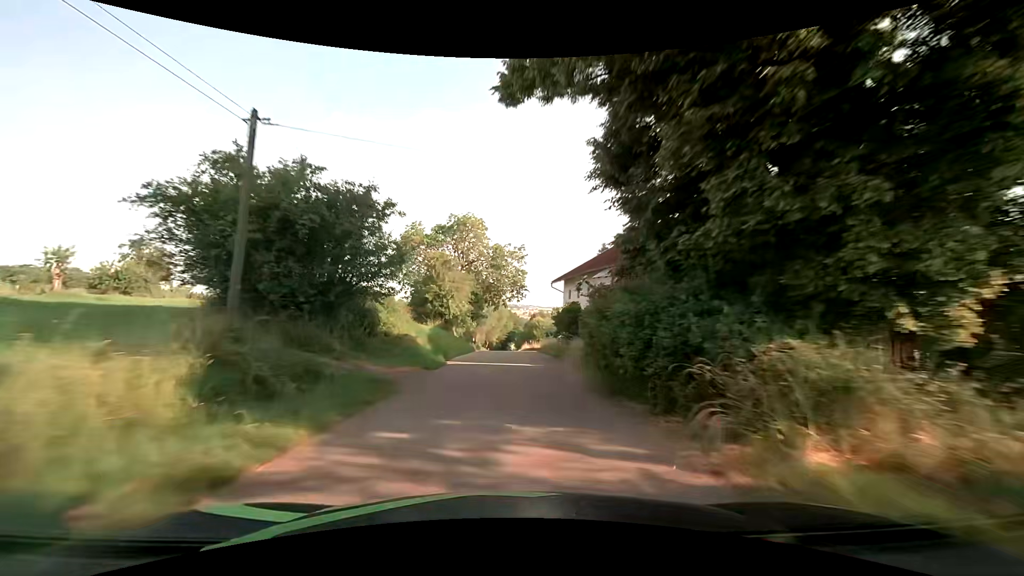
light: Day
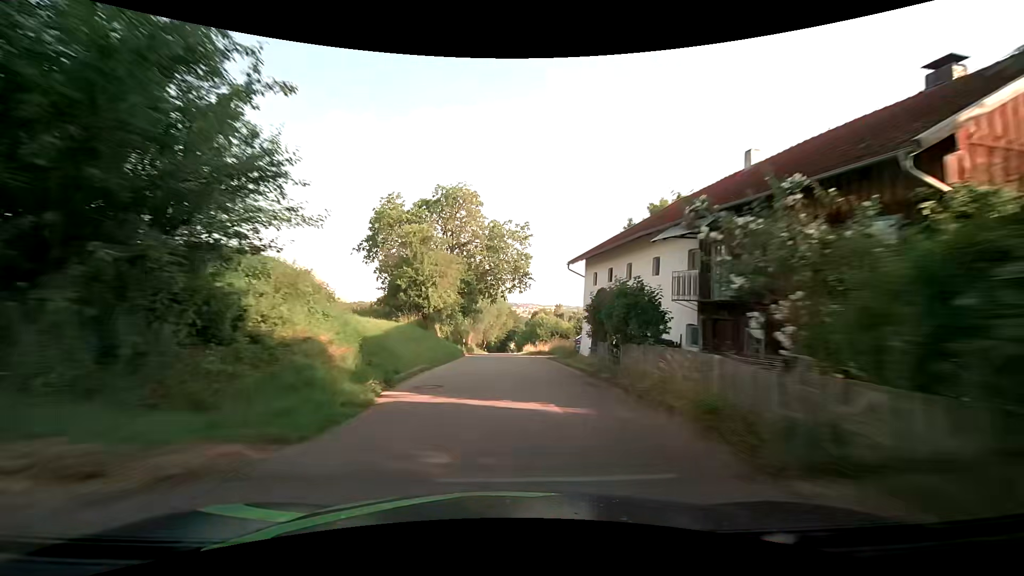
(0.0, +10.9) m; 0°
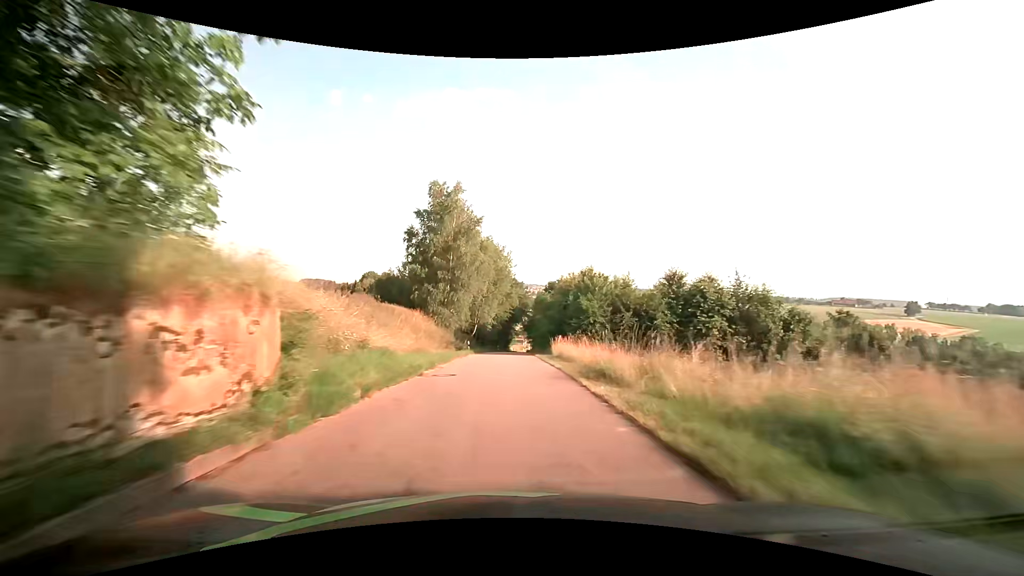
(+0.2, +43.8) m; 0°
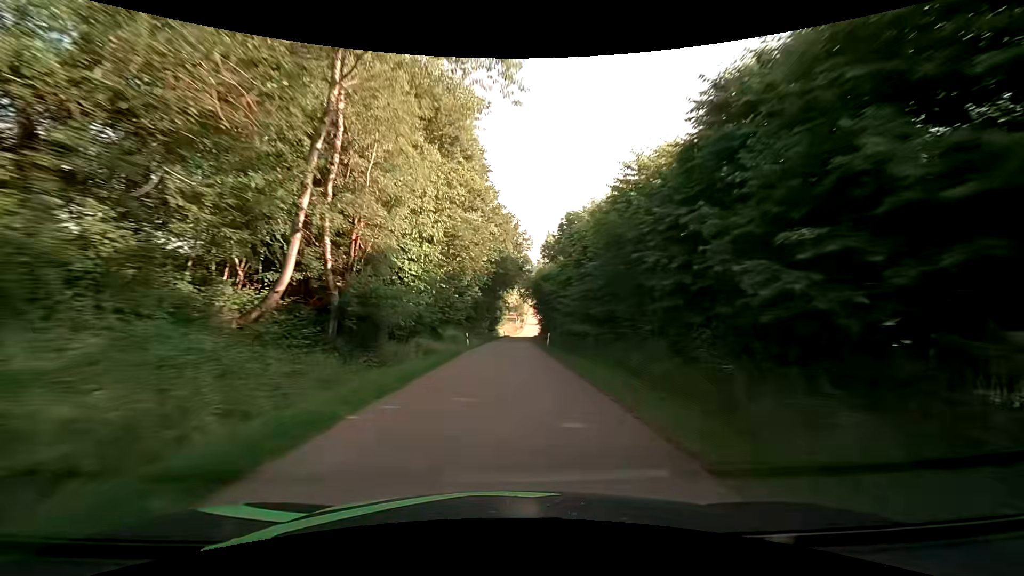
(+0.5, +54.5) m; +1°
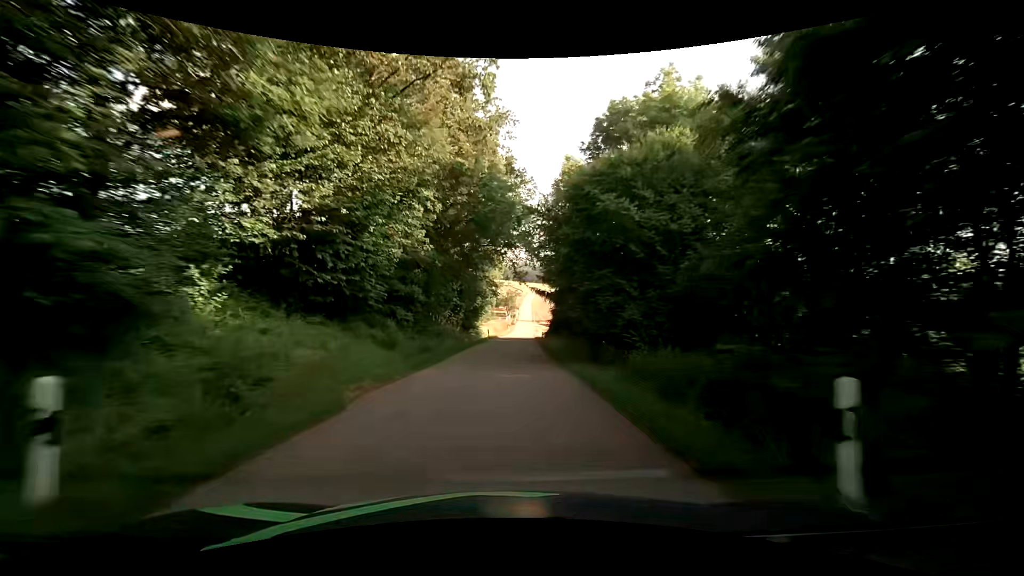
(+0.2, +32.4) m; +1°
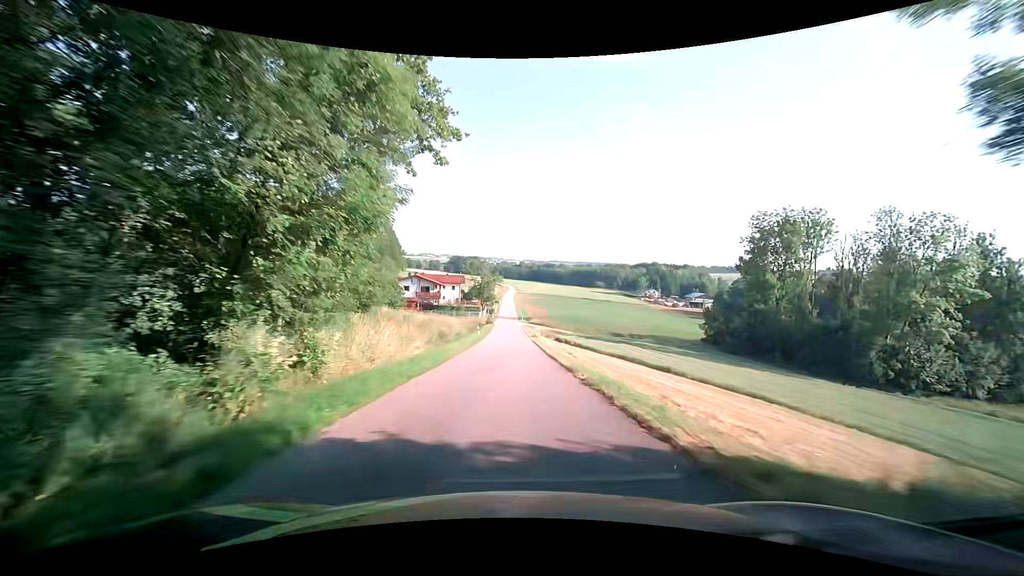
(+0.8, +53.7) m; +3°
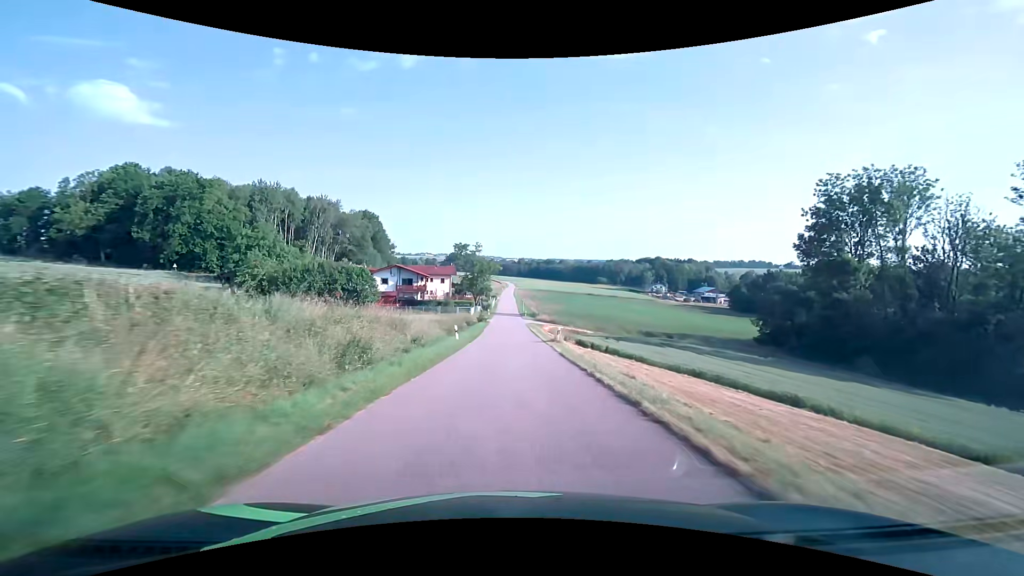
(-0.4, +21.5) m; -1°
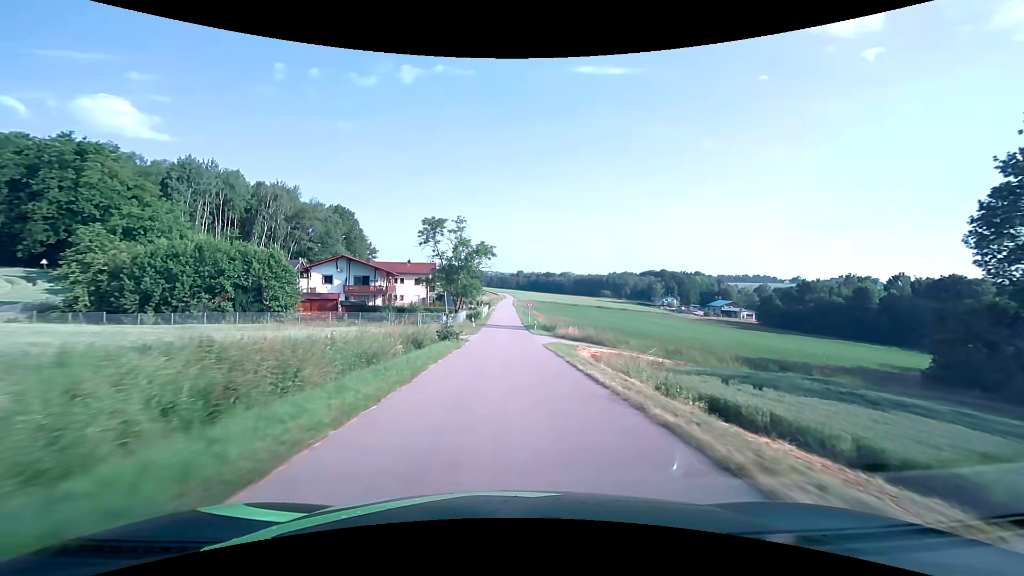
(0.0, +32.1) m; 0°
